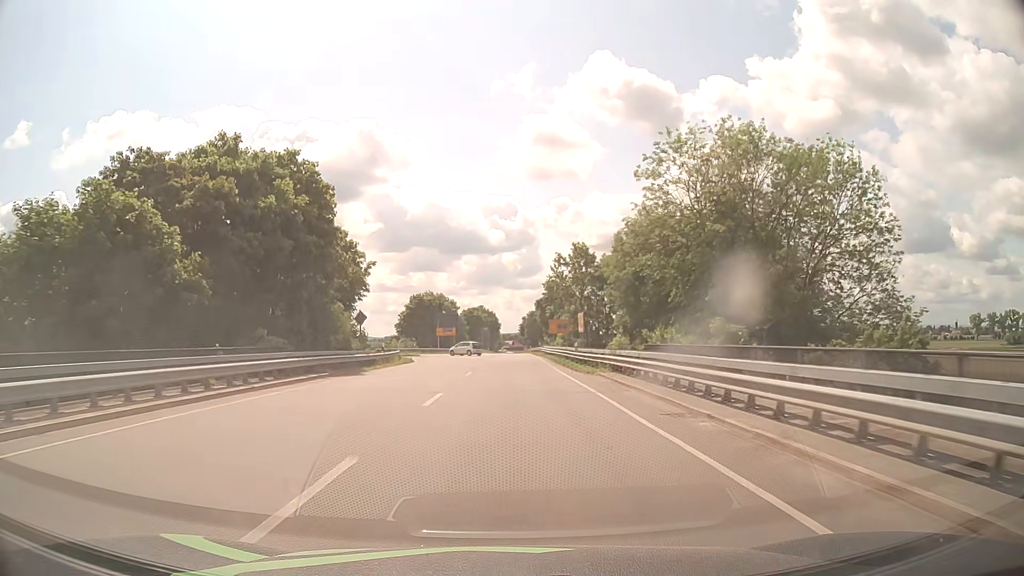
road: primary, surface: asphalt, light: Day
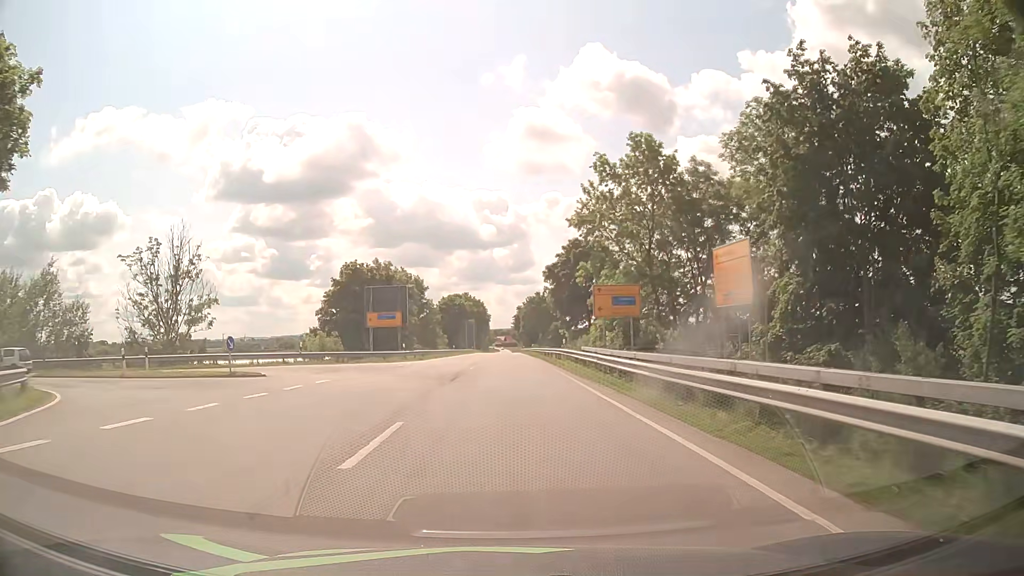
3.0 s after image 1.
(+0.2, +42.5) m; +1°
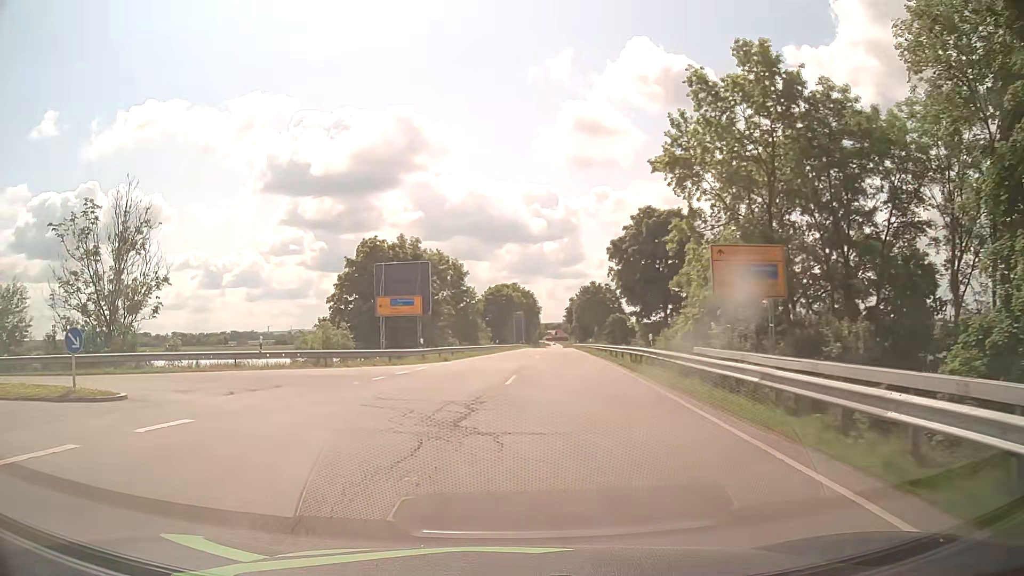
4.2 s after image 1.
(-0.2, +12.5) m; -3°
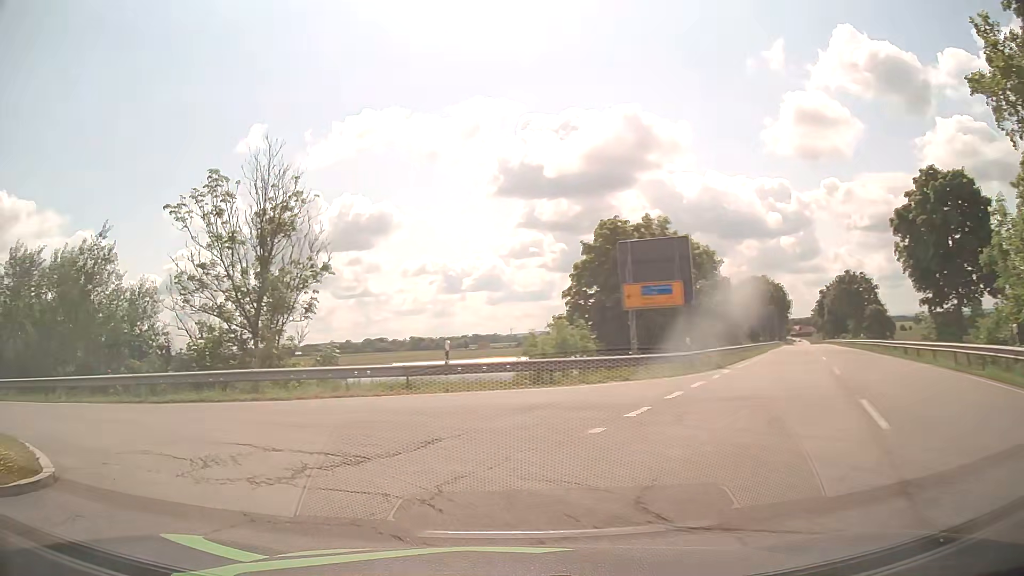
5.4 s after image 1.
(-1.3, +9.2) m; -21°
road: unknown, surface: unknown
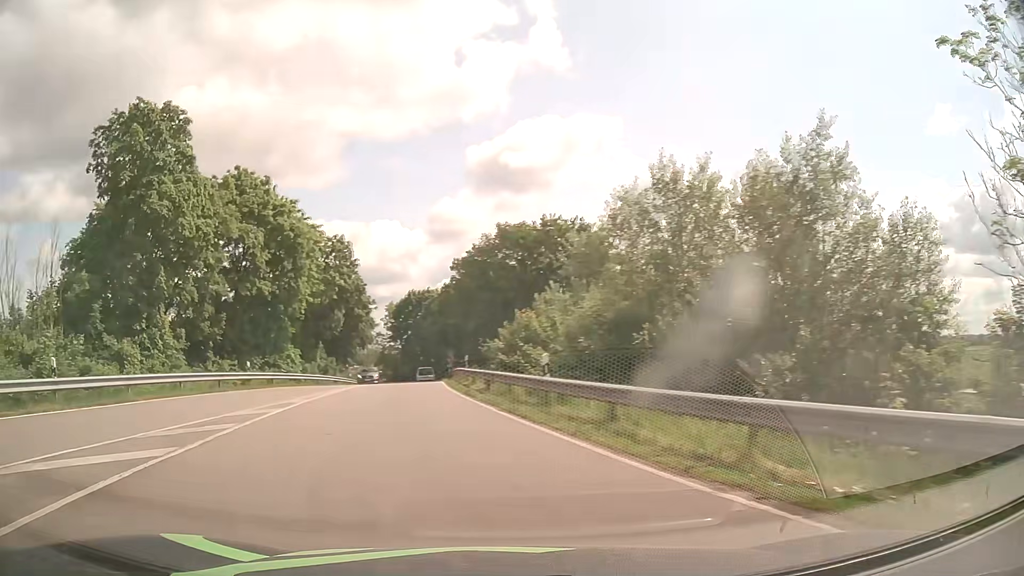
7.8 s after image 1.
(-7.8, +13.1) m; -61°
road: primary_link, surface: asphalt
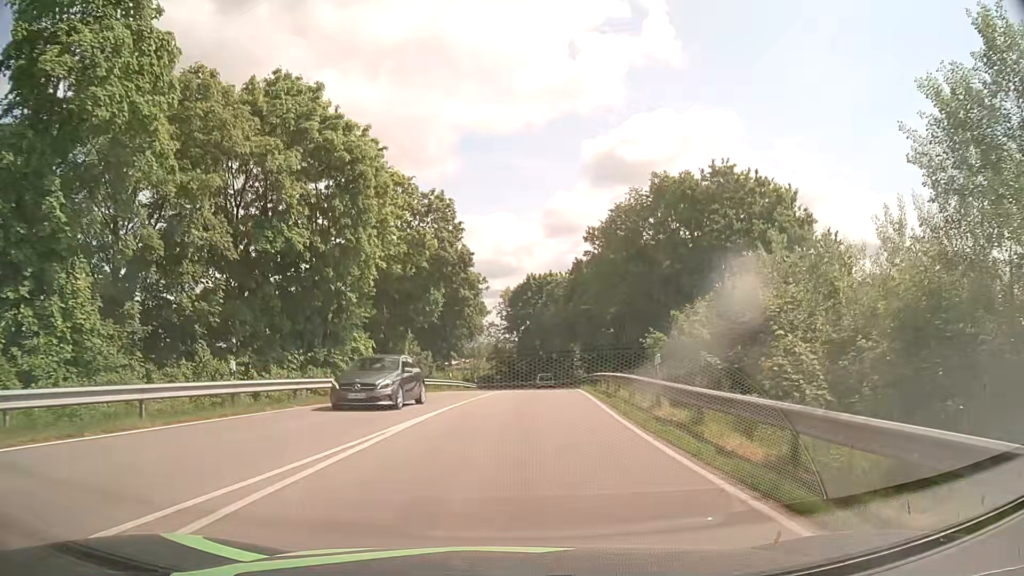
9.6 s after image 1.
(-2.9, +15.6) m; -12°
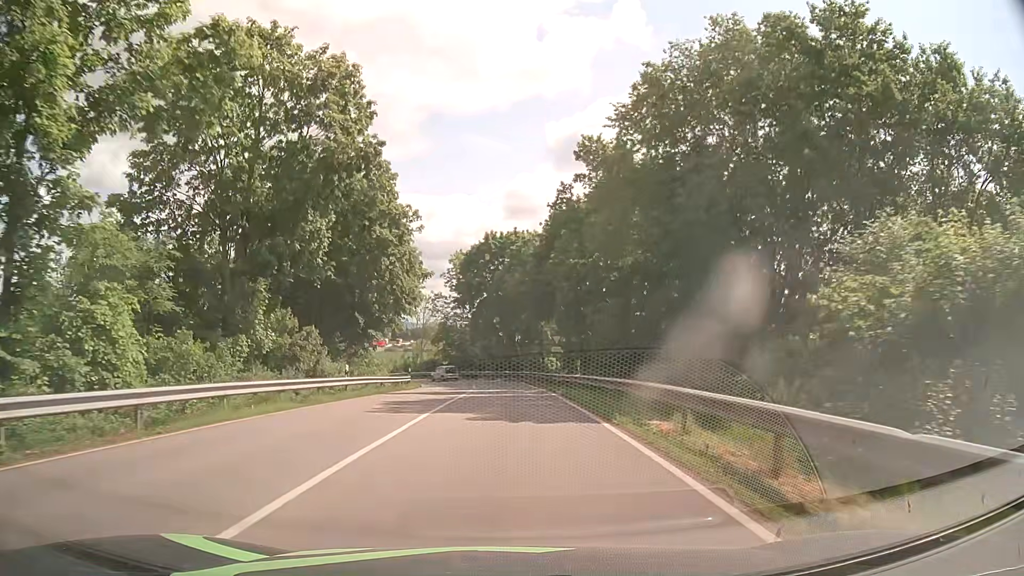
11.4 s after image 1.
(+0.7, +21.0) m; +4°
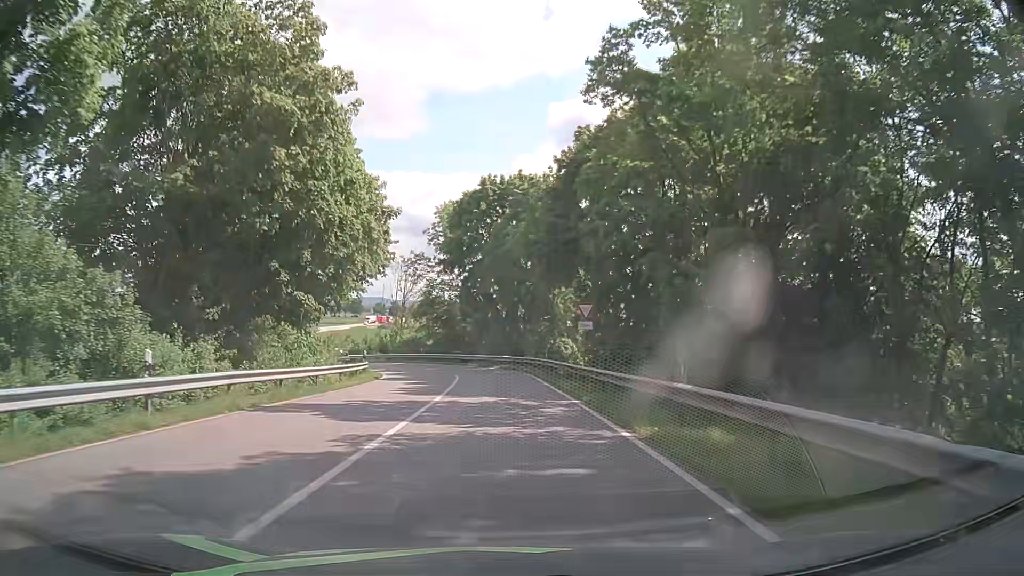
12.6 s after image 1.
(+0.1, +16.1) m; 0°
